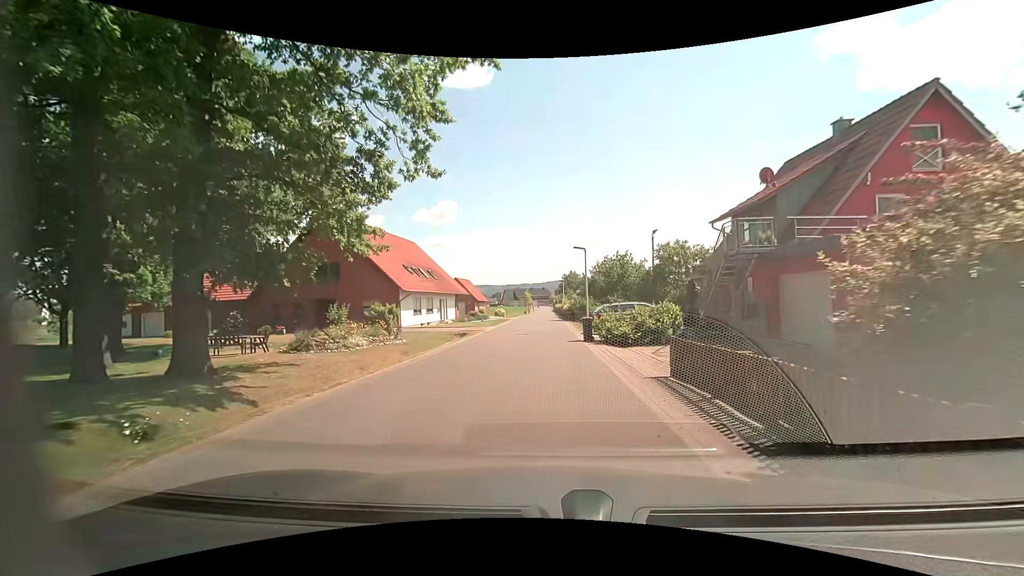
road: unclassified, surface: asphalt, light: Day
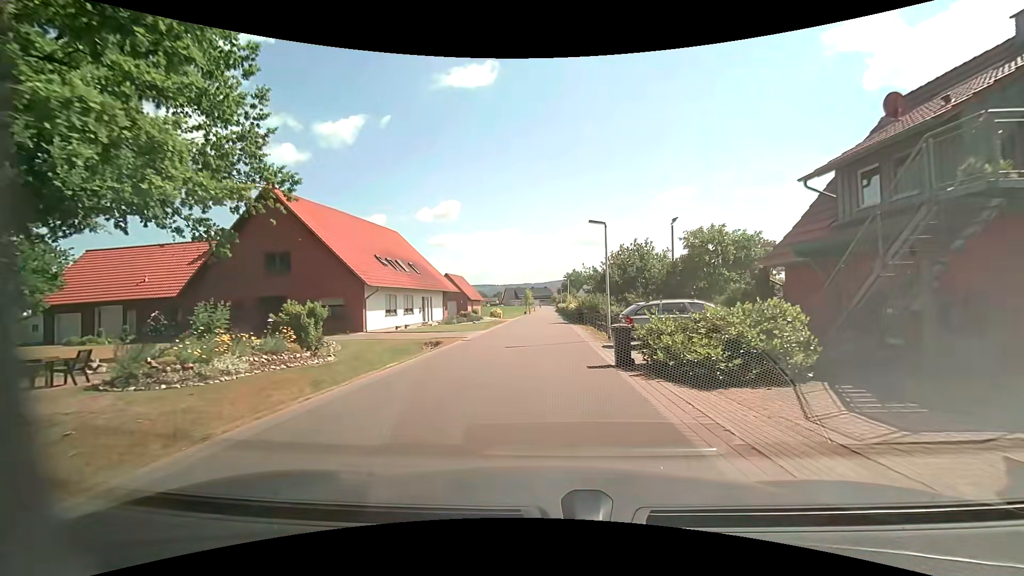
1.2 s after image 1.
(0.0, +8.5) m; 0°
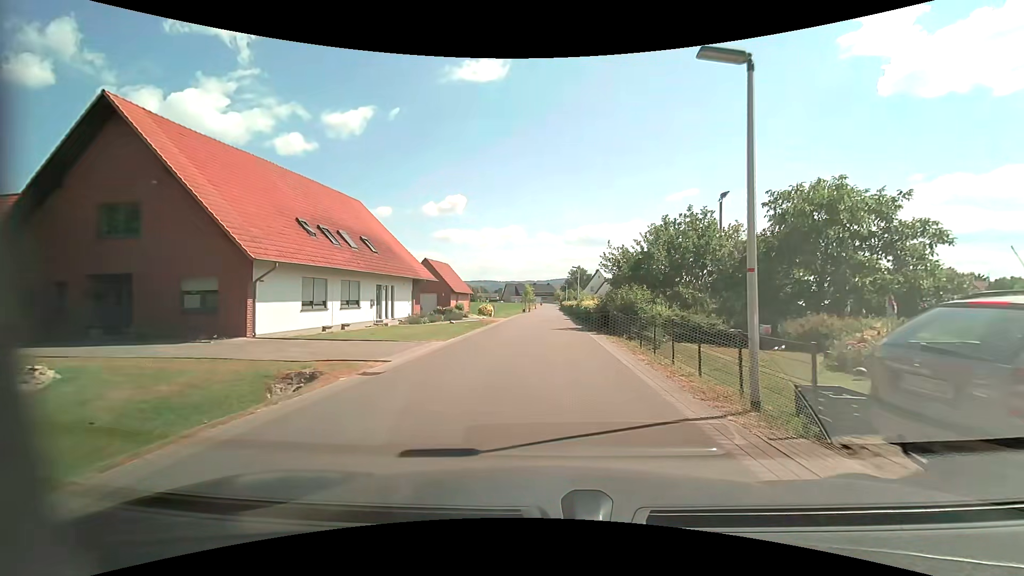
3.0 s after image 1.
(-0.2, +13.0) m; 0°
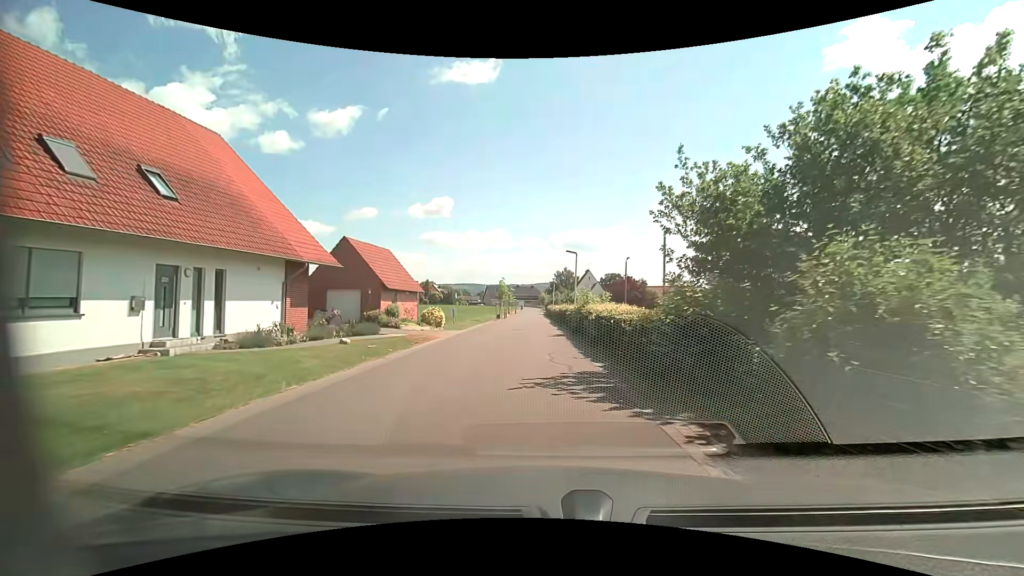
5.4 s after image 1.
(+0.1, +17.0) m; +1°
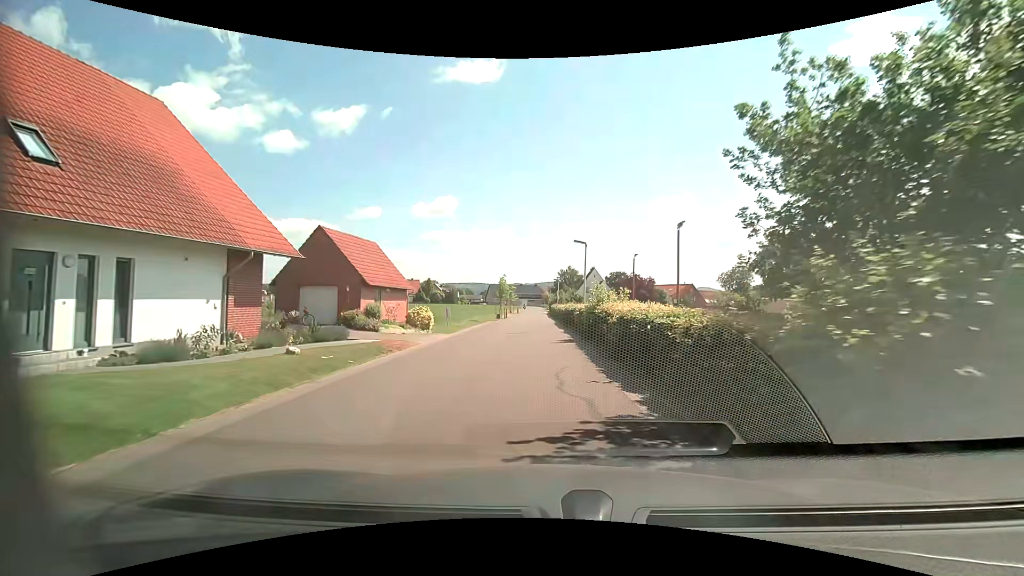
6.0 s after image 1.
(0.0, +4.3) m; 0°
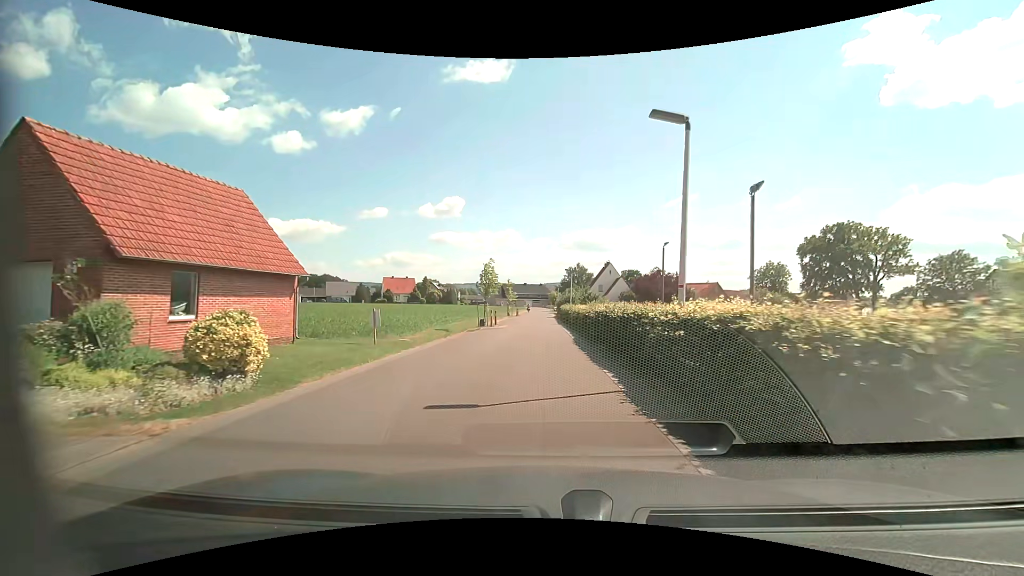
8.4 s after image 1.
(-0.2, +17.5) m; -1°
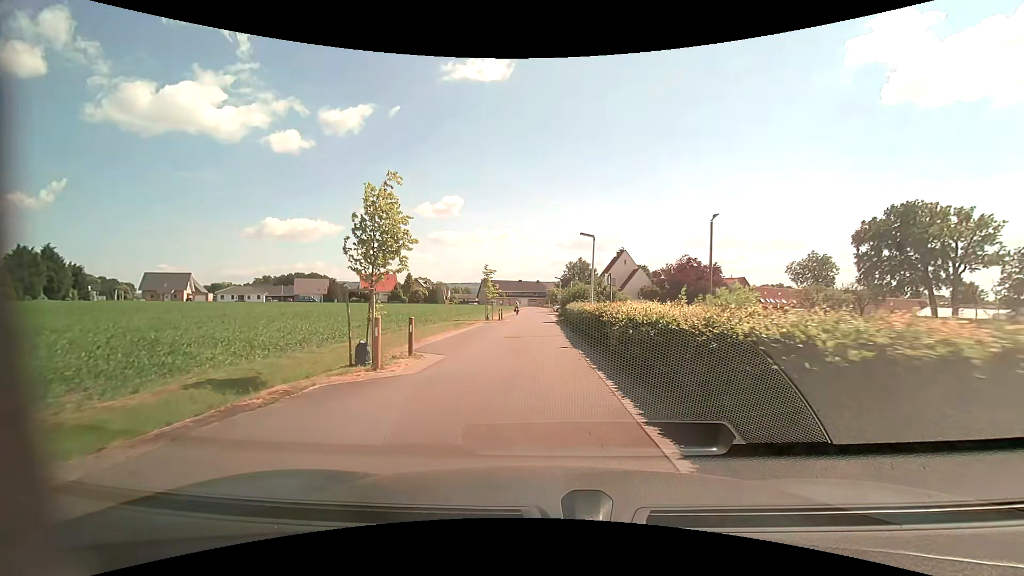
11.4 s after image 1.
(+0.1, +21.3) m; 0°
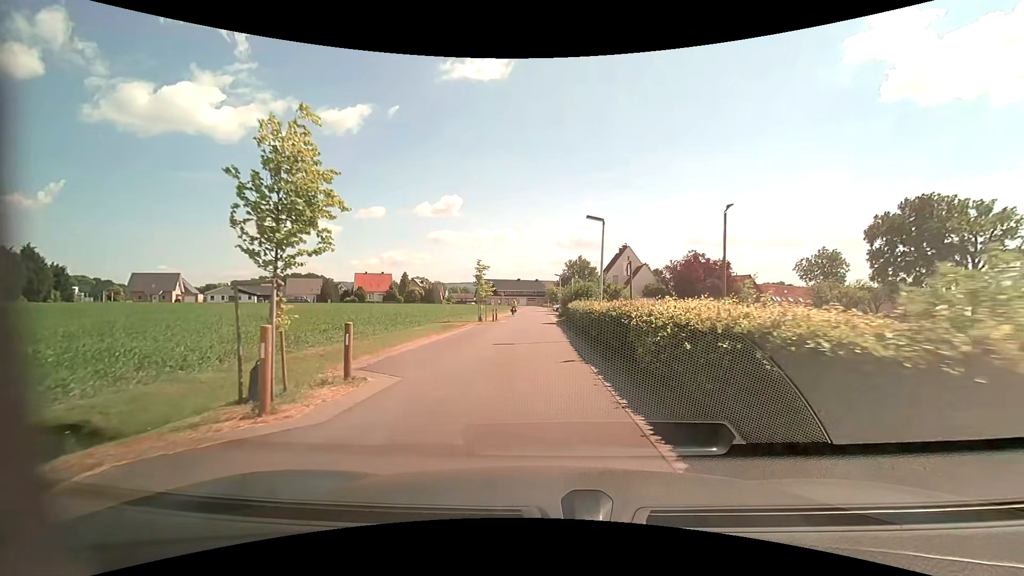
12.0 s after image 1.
(0.0, +4.1) m; 0°
(0, +10) (0, +20) (0, +30) (0, +40) (0, +50) (-1, +60) (-1, +70) (-1, +80) (-1, +90) (-1, +100) m
